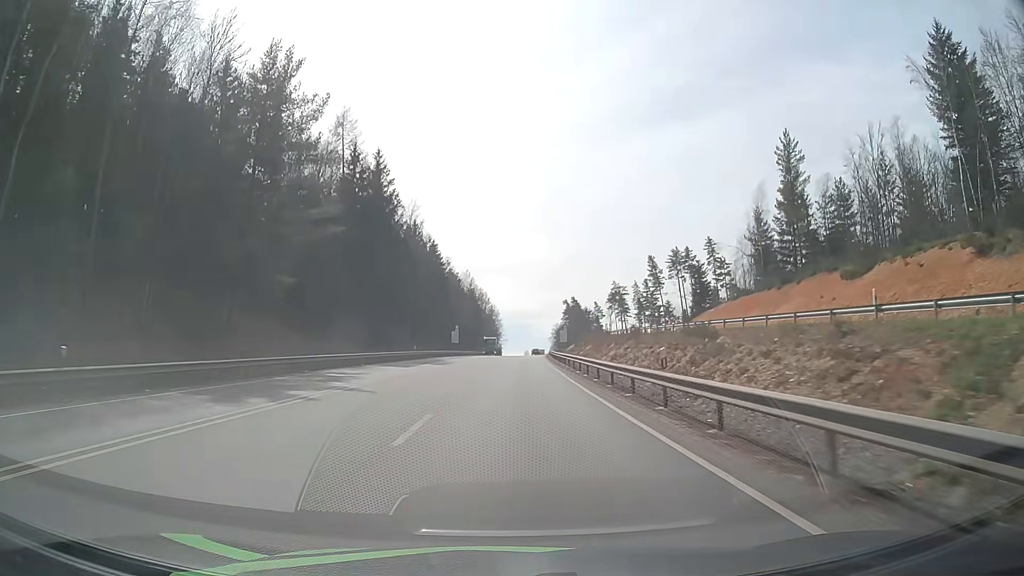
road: primary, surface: asphalt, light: Day
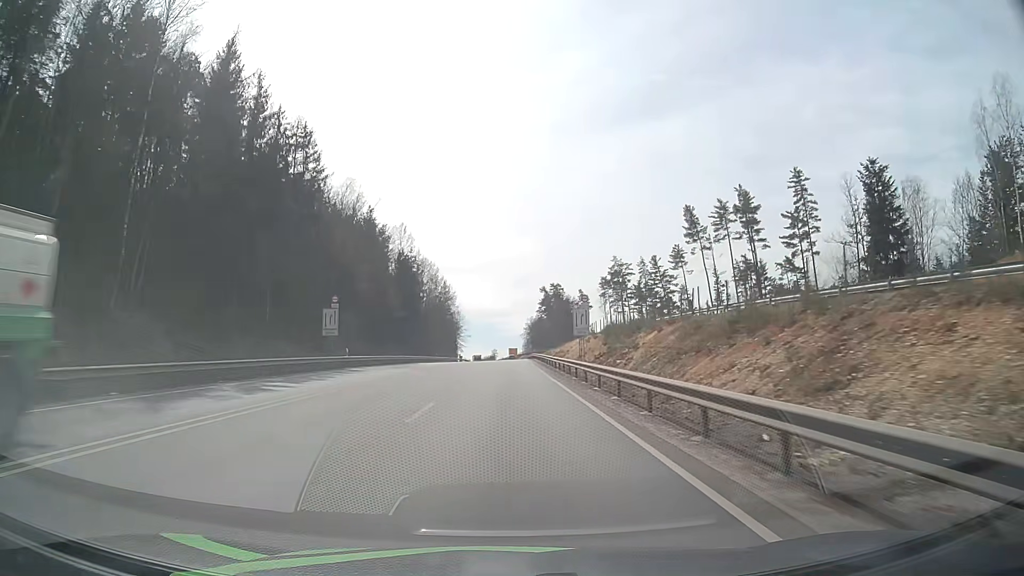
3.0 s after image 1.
(+1.9, +69.5) m; +3°
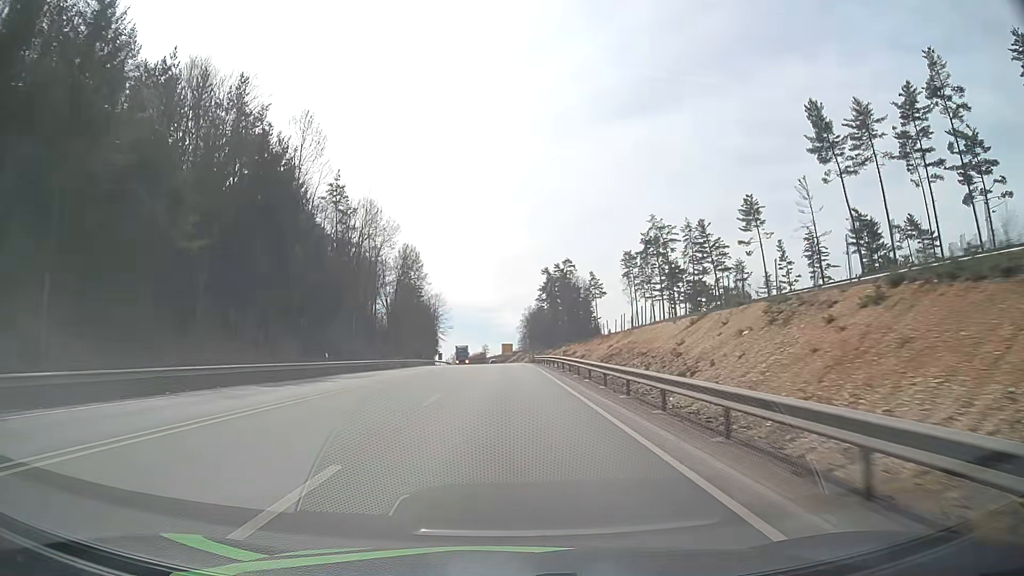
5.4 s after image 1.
(+0.1, +56.9) m; 0°
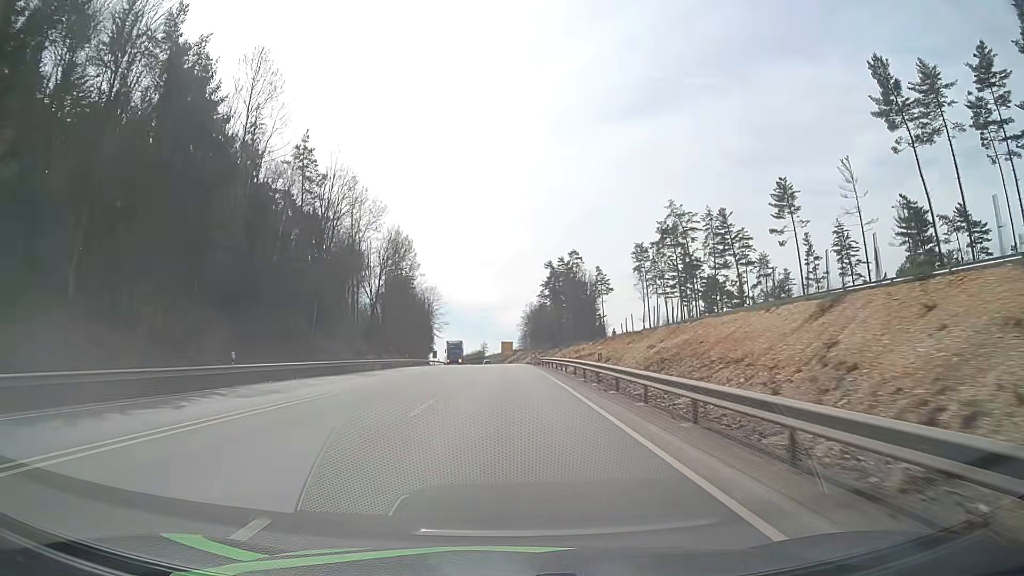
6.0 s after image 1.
(0.0, +14.4) m; 0°
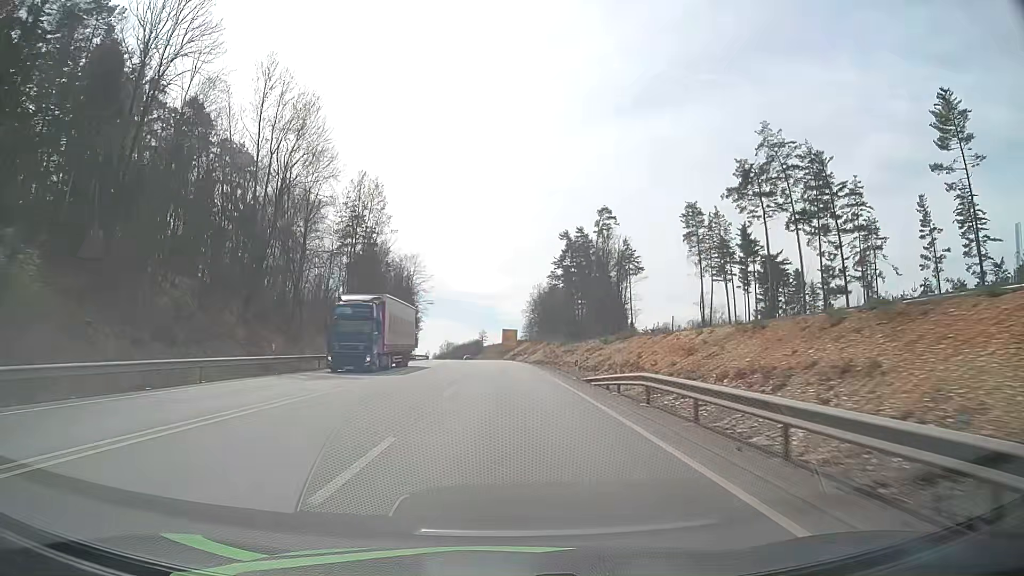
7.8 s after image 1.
(0.0, +43.7) m; 0°
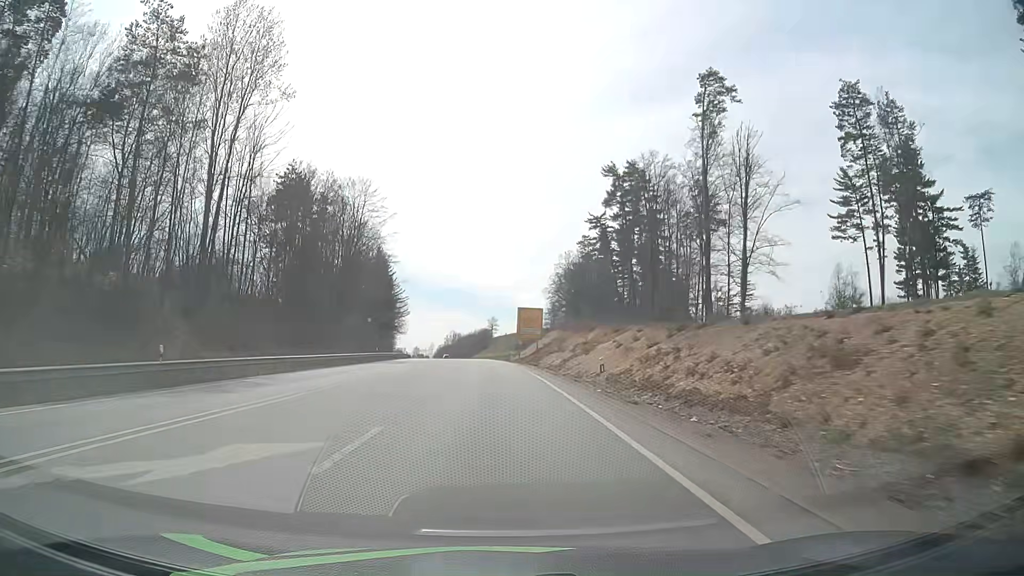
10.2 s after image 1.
(-0.4, +58.8) m; -1°
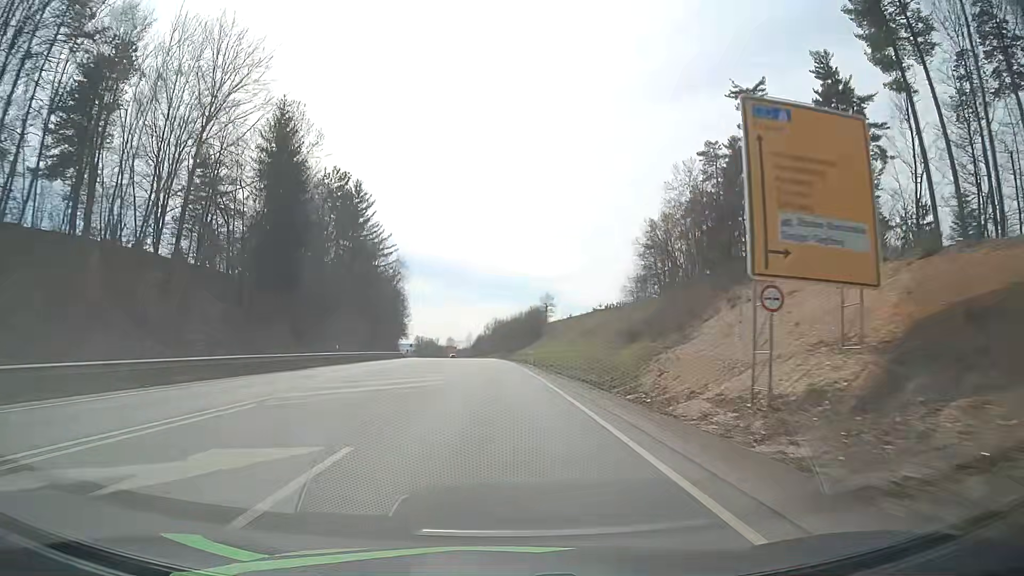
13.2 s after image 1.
(-2.5, +74.4) m; -4°
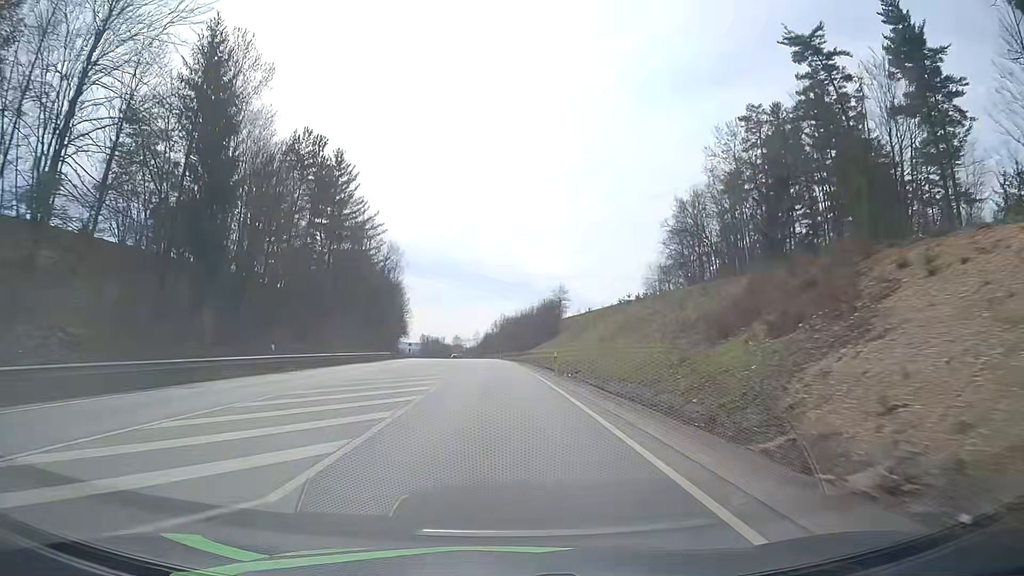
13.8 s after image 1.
(-0.1, +15.1) m; -1°
(0, +10) (0, +20) (0, +30) (-1, +40) (-1, +50) (-2, +60) (-2, +70) (-3, +80) (-4, +90) (-4, +100) m
